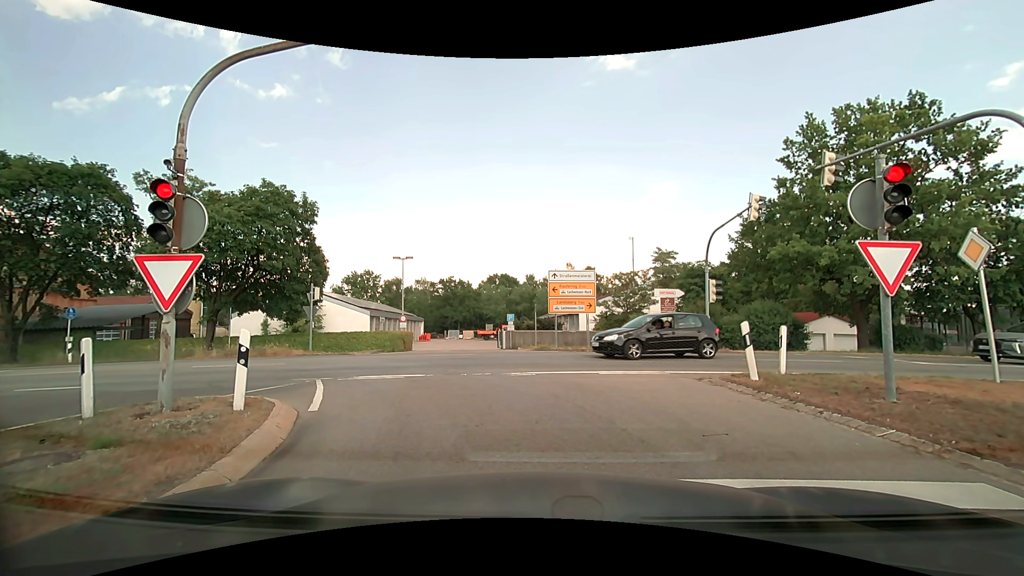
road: motorway_link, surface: asphalt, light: Day
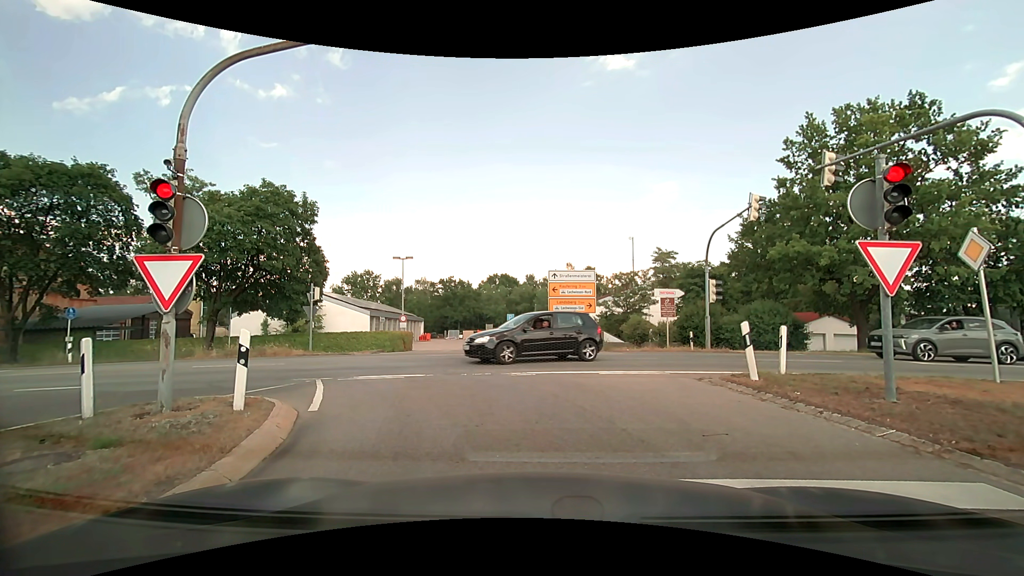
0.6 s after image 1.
(0.0, 0.0) m; 0°
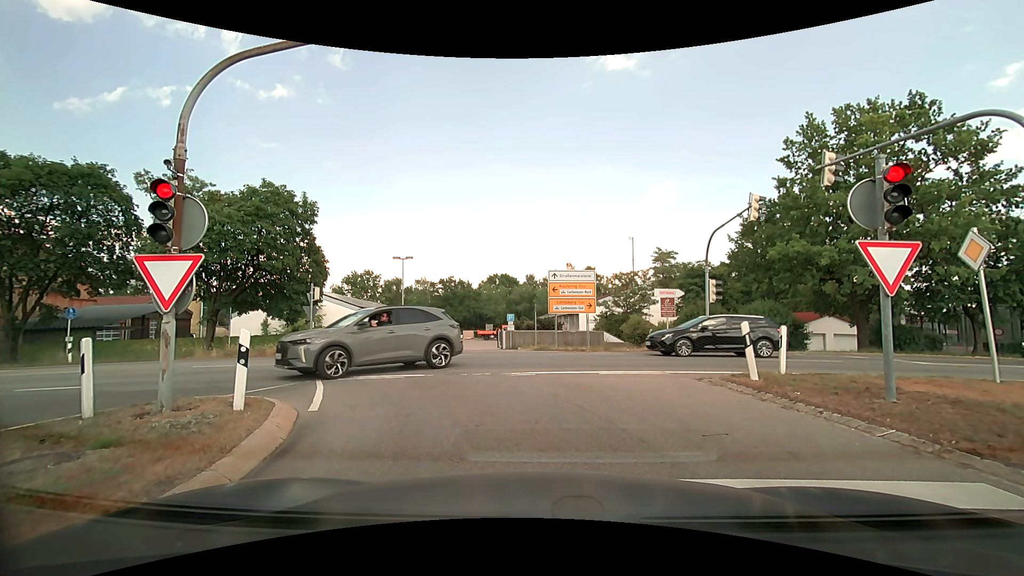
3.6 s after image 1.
(0.0, 0.0) m; 0°
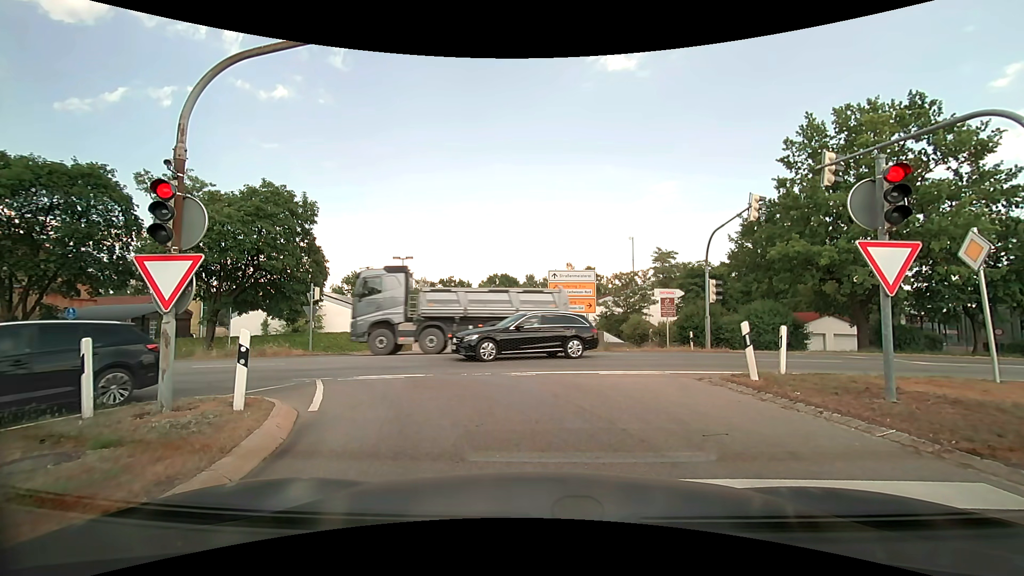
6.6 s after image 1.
(0.0, 0.0) m; 0°
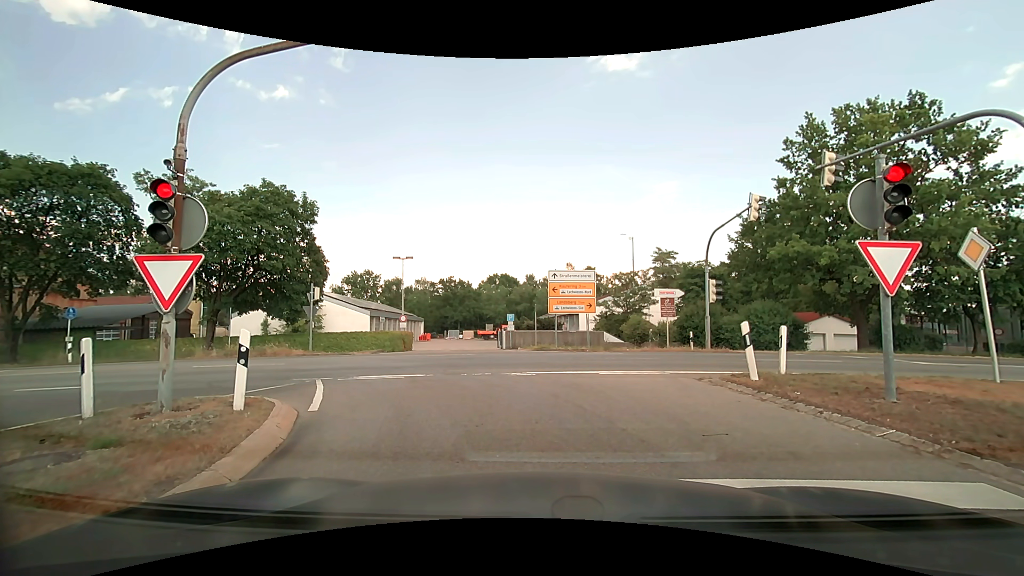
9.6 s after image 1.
(0.0, 0.0) m; 0°
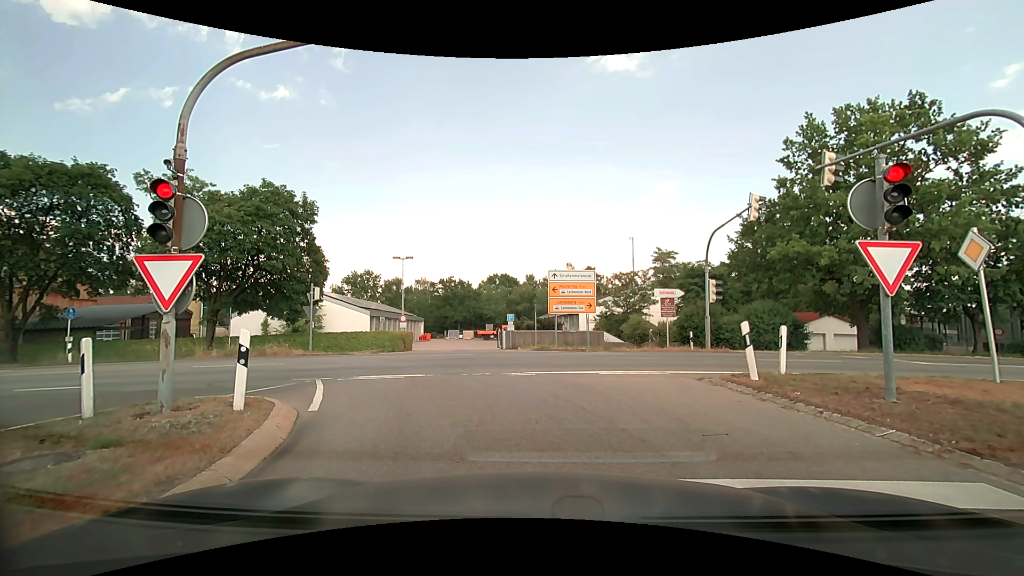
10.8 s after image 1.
(0.0, 0.0) m; 0°
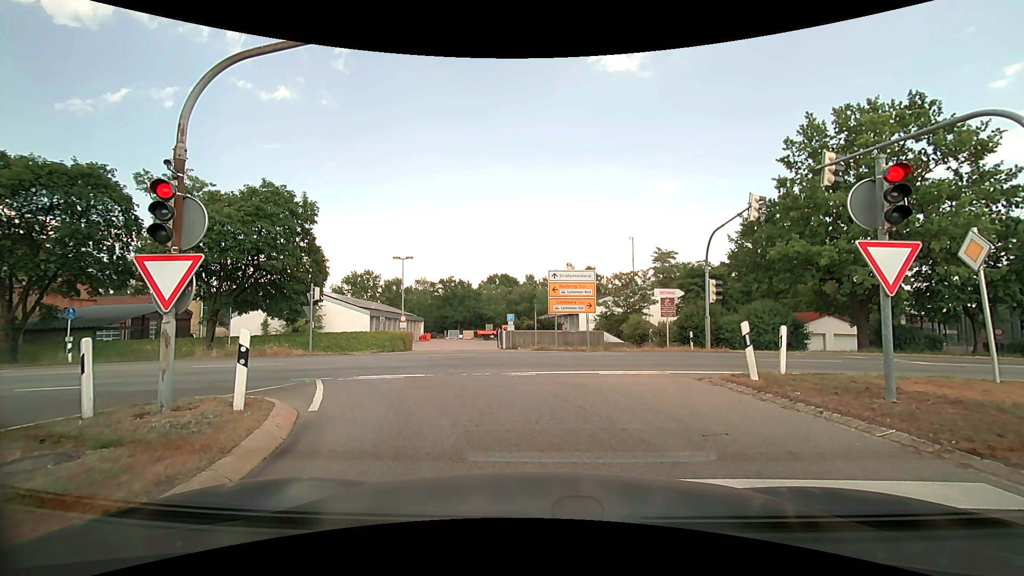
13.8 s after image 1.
(0.0, 0.0) m; 0°
